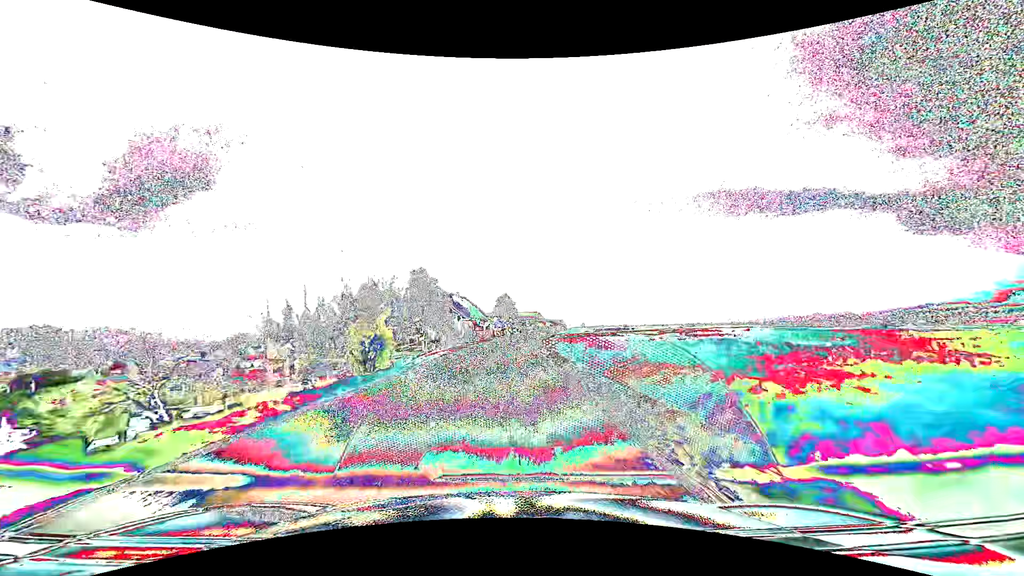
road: tertiary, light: Day
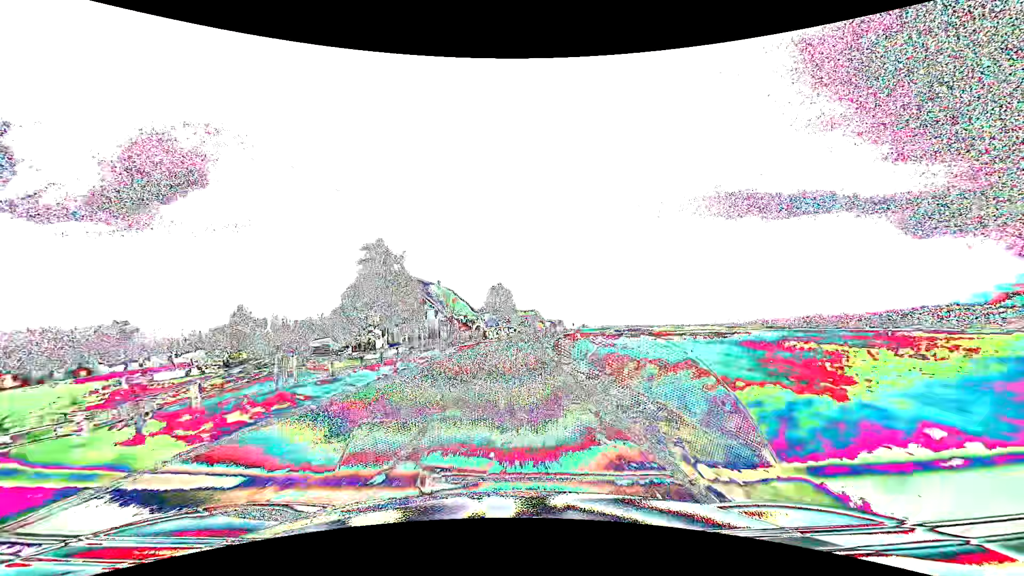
(+0.1, +23.2) m; 0°
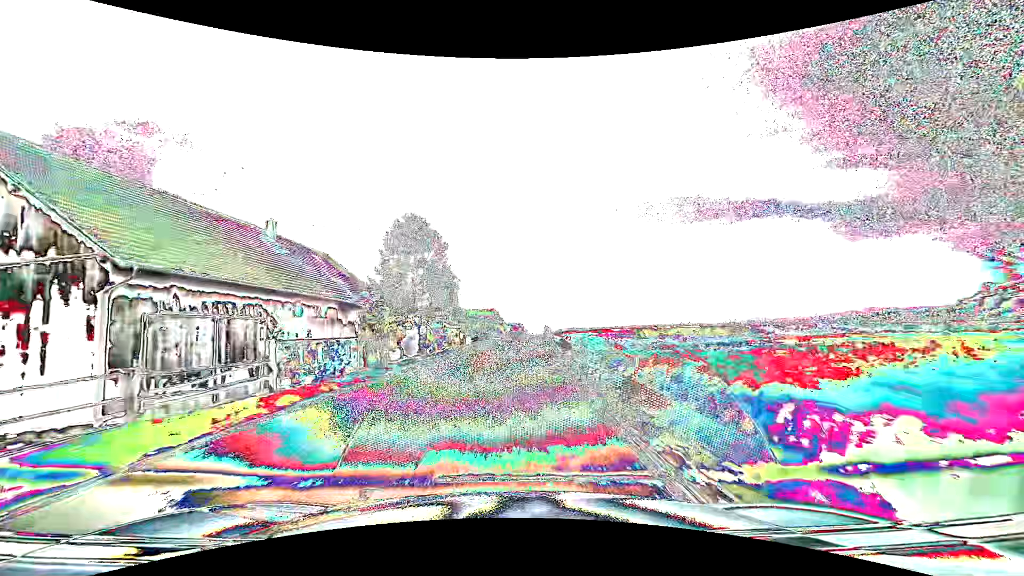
(+1.7, +47.7) m; +5°
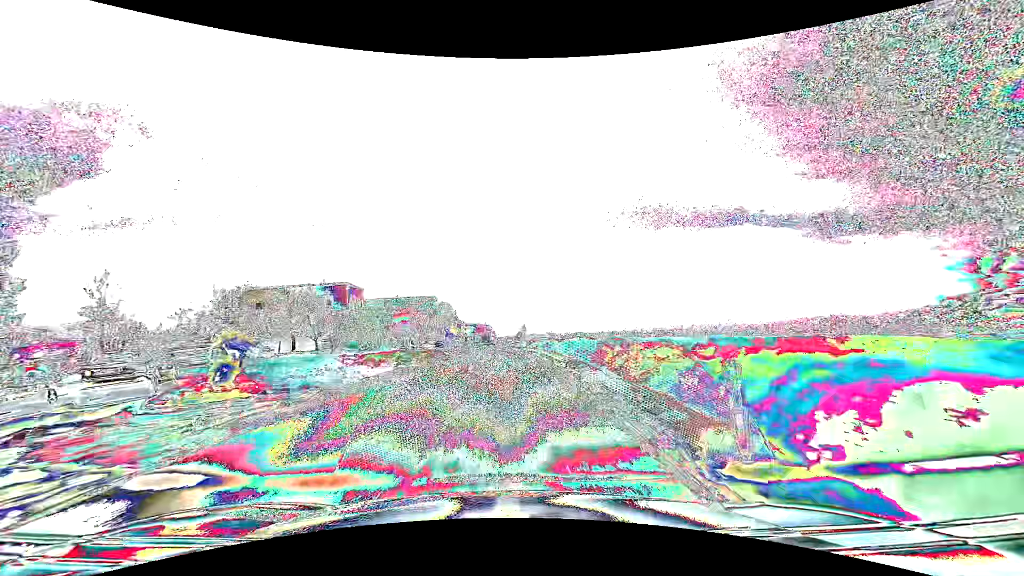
(+3.3, +60.7) m; +4°
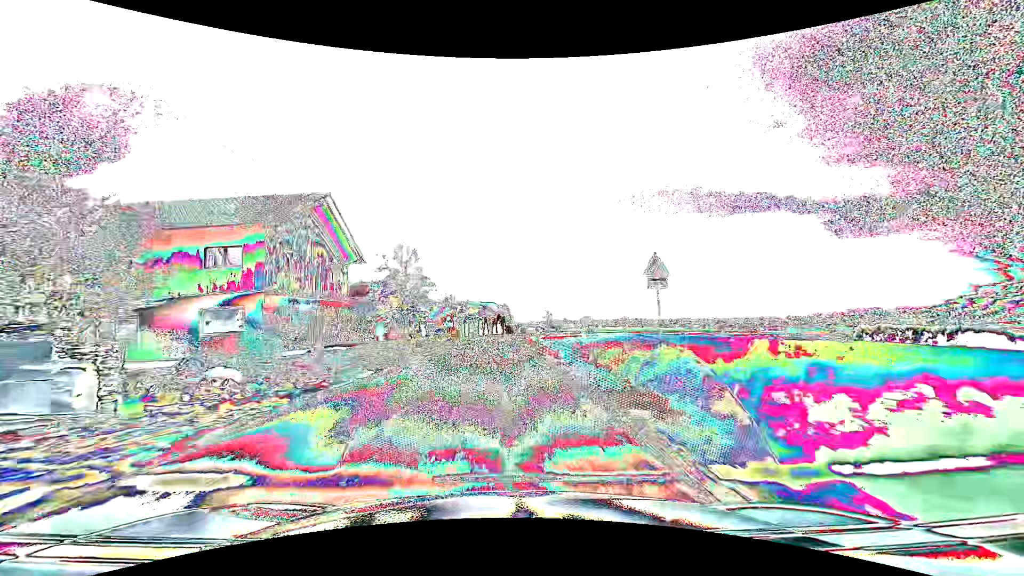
(-1.1, +60.3) m; -2°
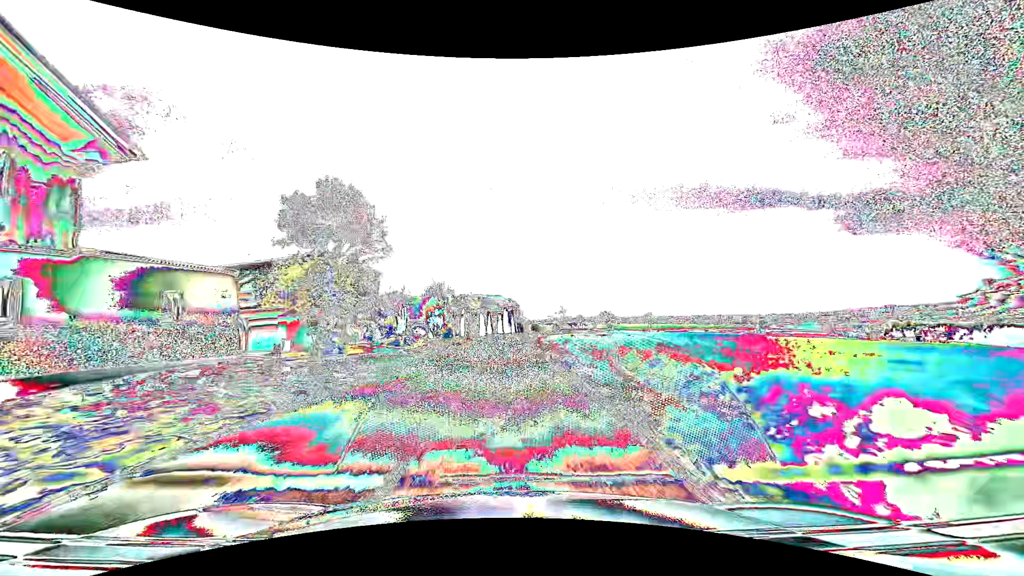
(-0.1, +22.7) m; -1°
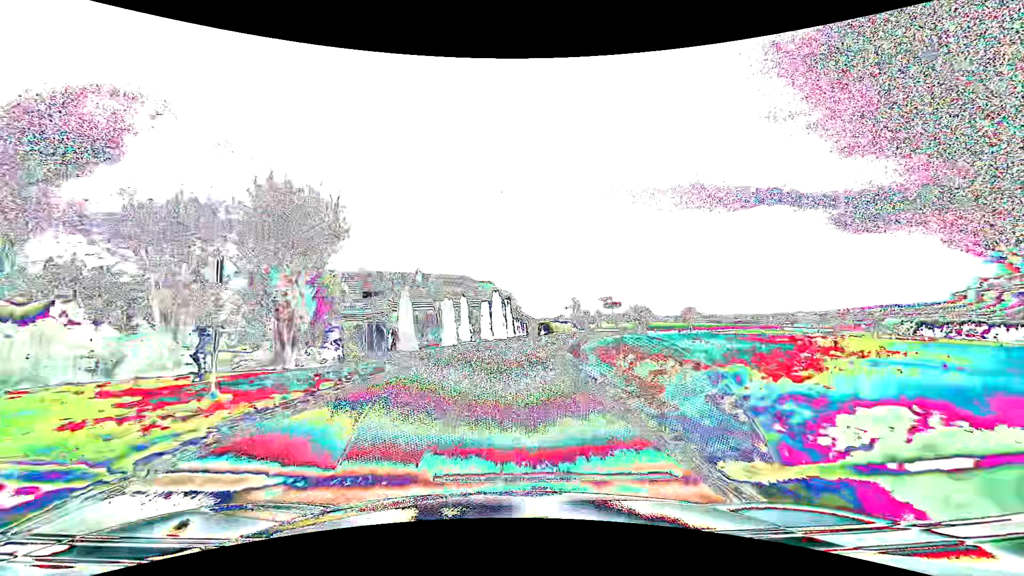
(-0.1, +42.5) m; 0°
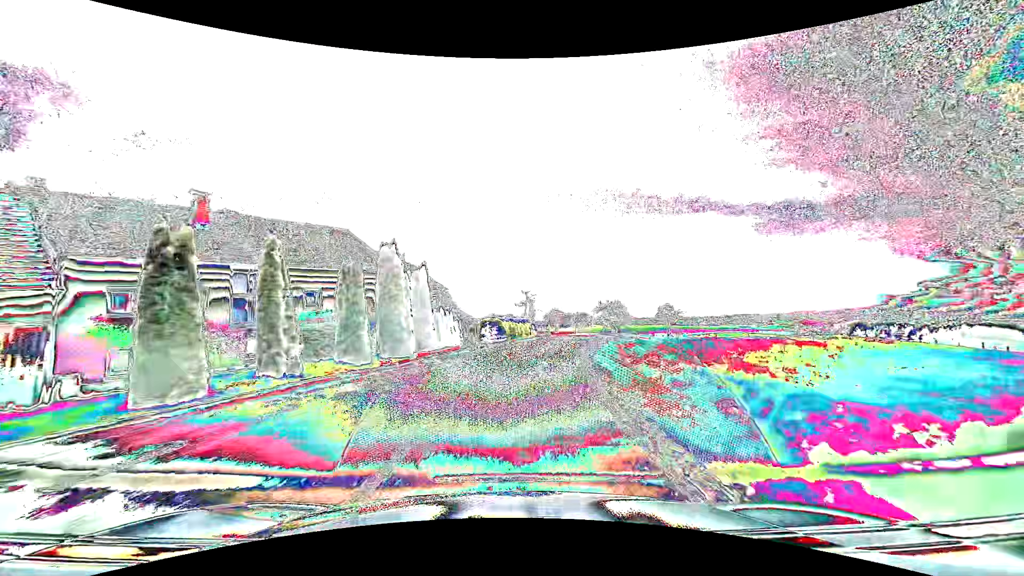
(+1.2, +29.1) m; +7°
(0, +10) (+1, +20) (+3, +30) (+5, +40) (+8, +49) (+10, +59) (+9, +69) (+6, +78) (+1, +87) (-3, +96) m
